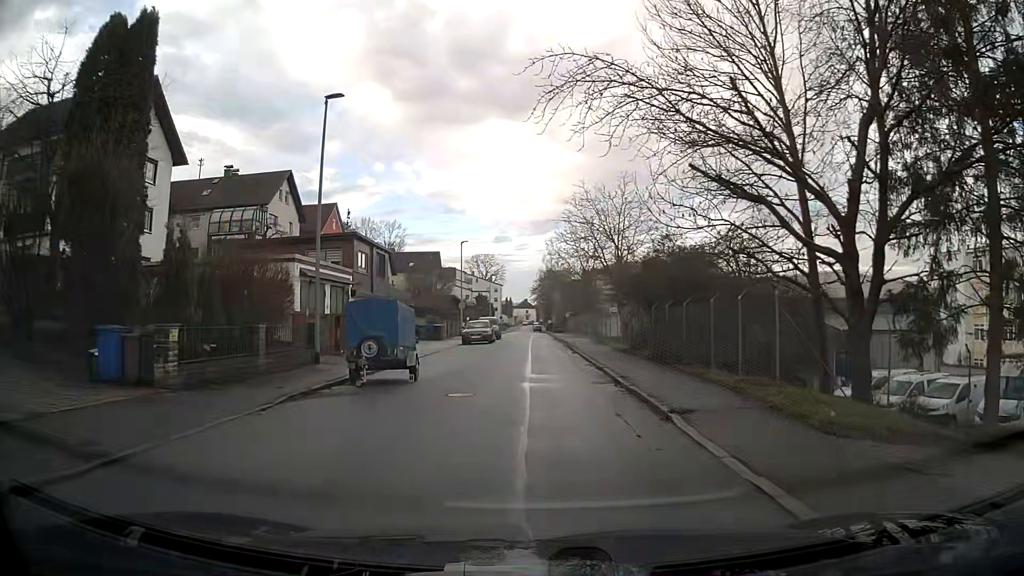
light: Day
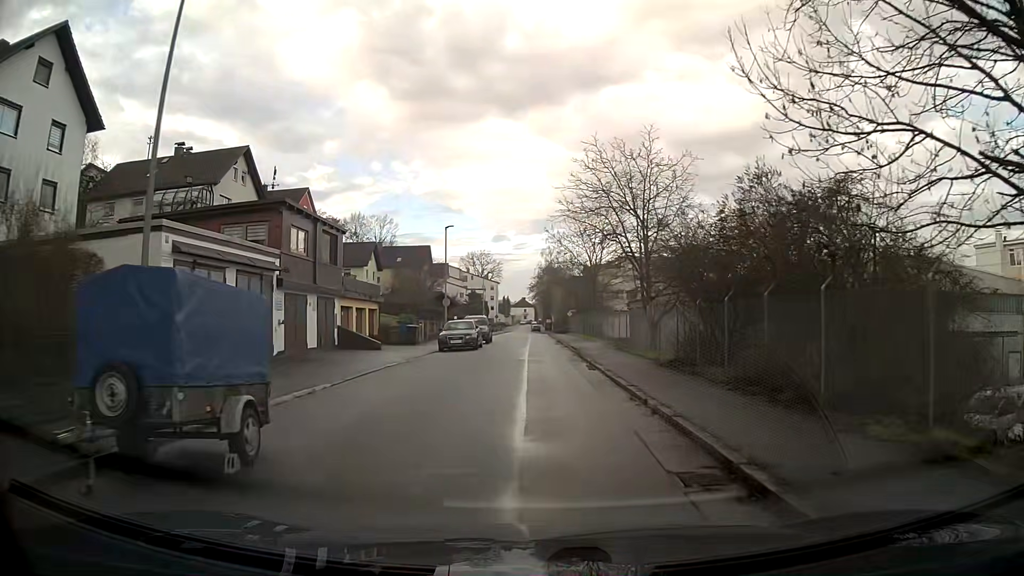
(0.0, +9.3) m; 0°
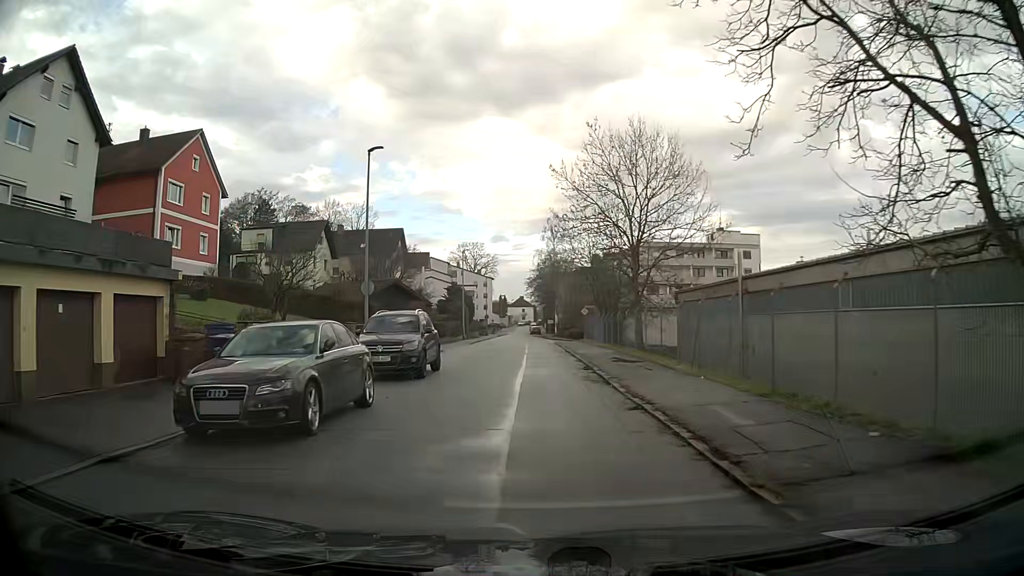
(+0.1, +23.2) m; 0°
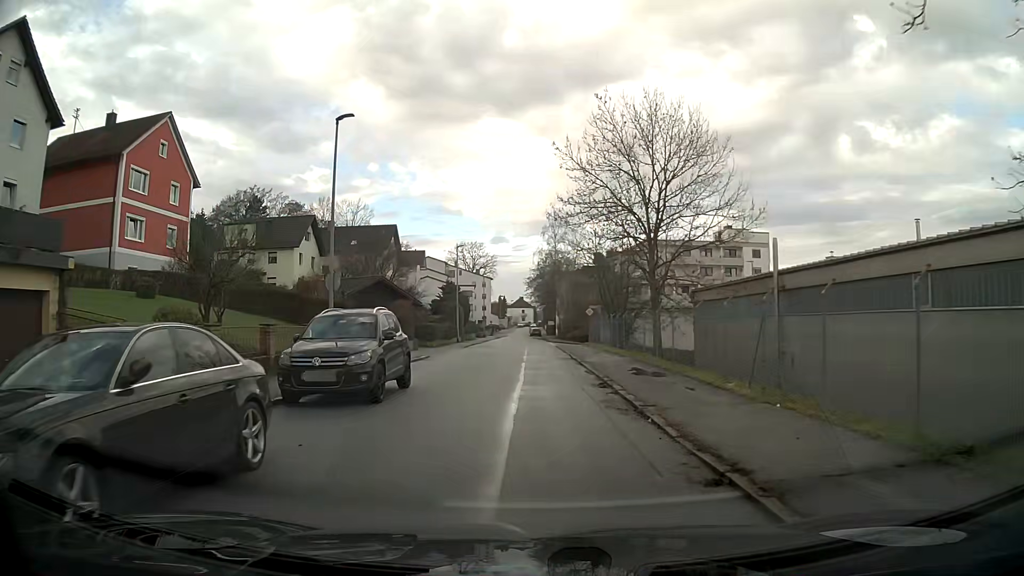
(0.0, +4.6) m; 0°
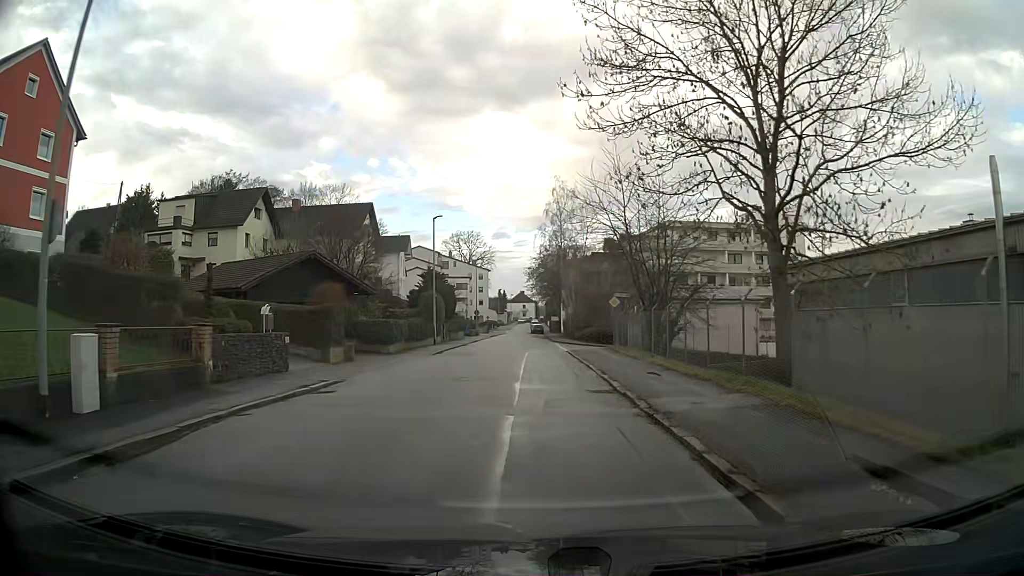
(0.0, +13.9) m; 0°
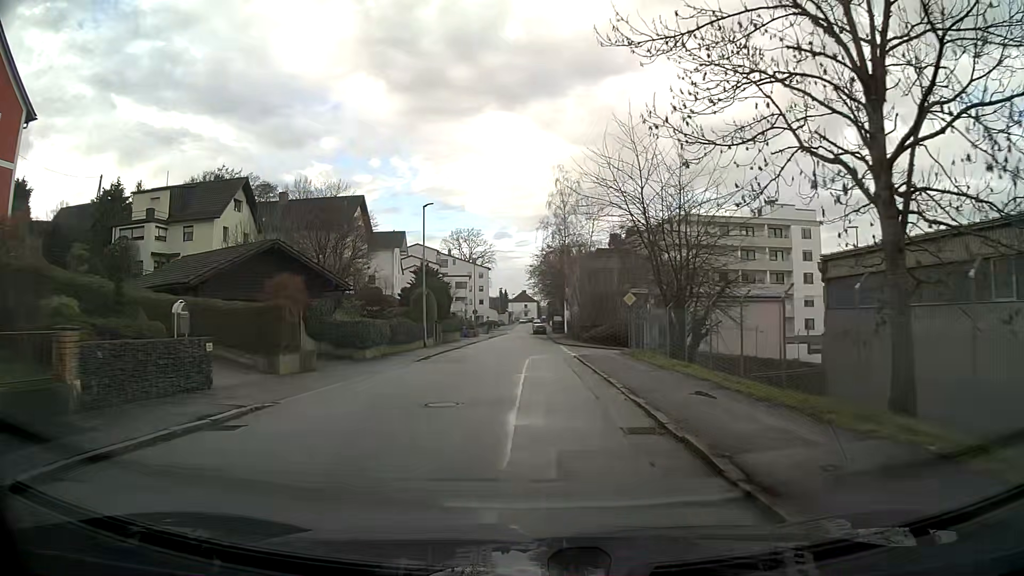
(0.0, +4.7) m; 0°
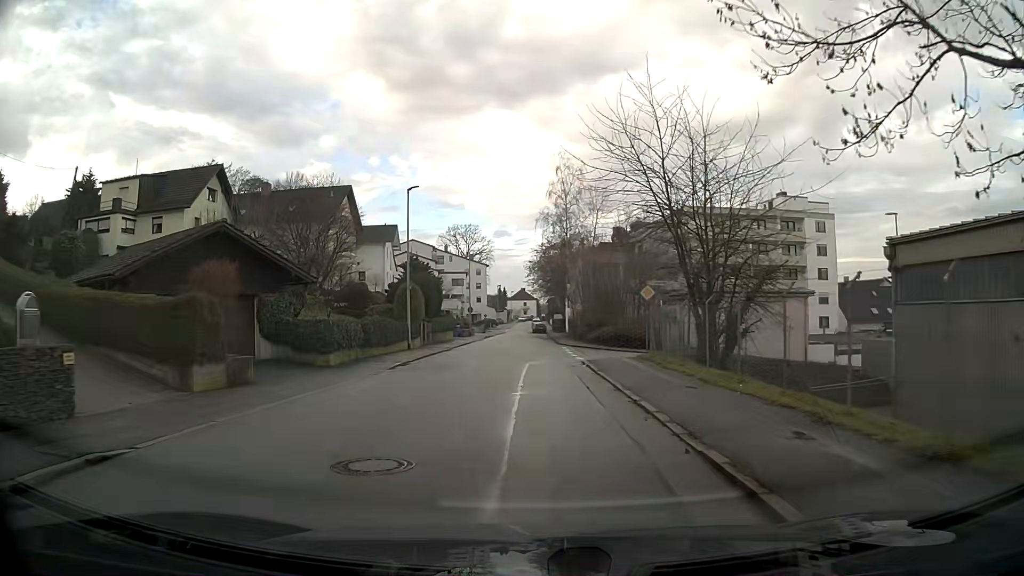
(0.0, +4.7) m; 0°
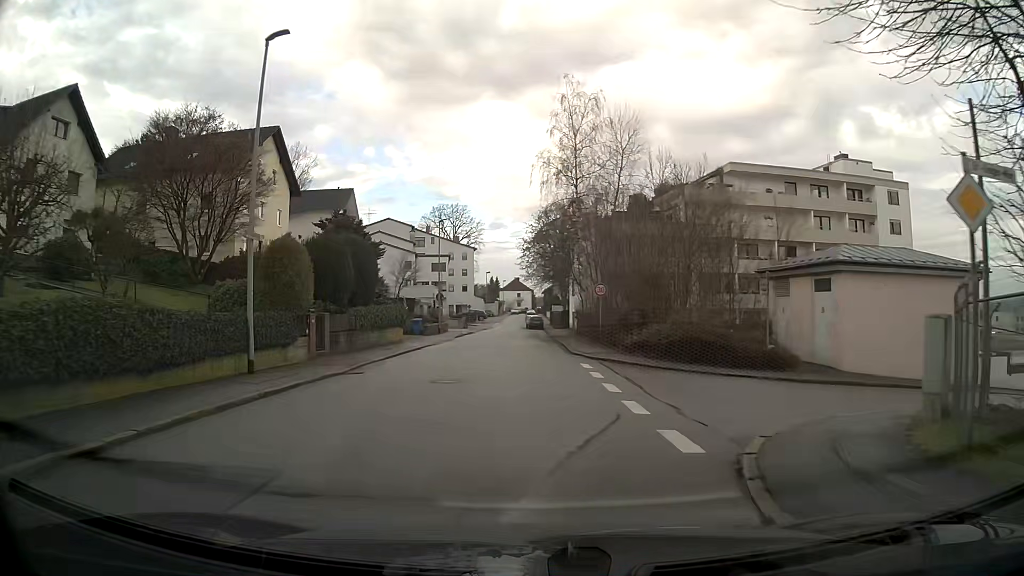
(+0.1, +18.8) m; +1°
(0, +10) (0, +20) (0, +30) (-1, +40) (-2, +50) (-3, +60) (-3, +70) (-3, +80) (-4, +90) (-4, +100) m
